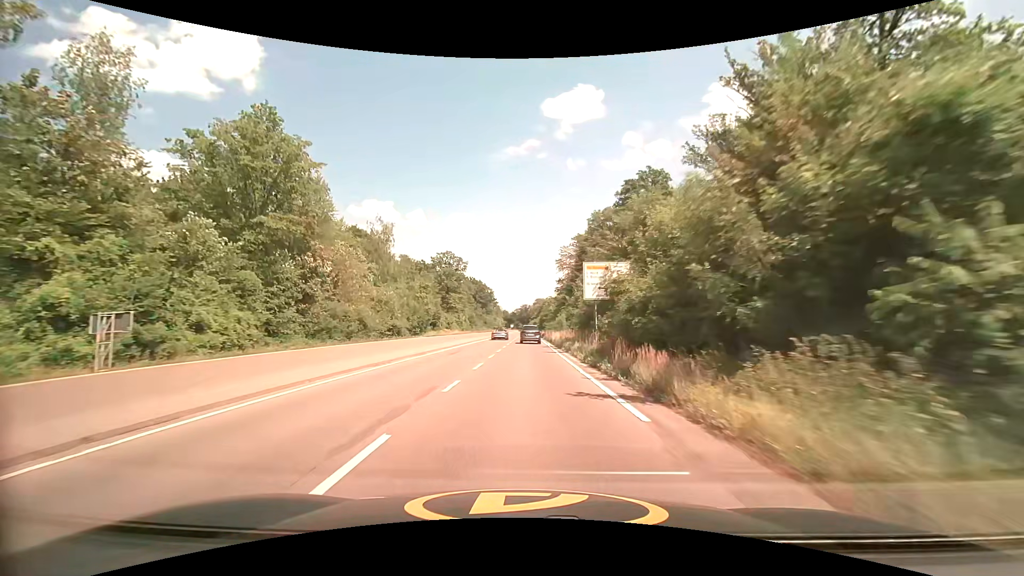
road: trunk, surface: asphalt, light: Day
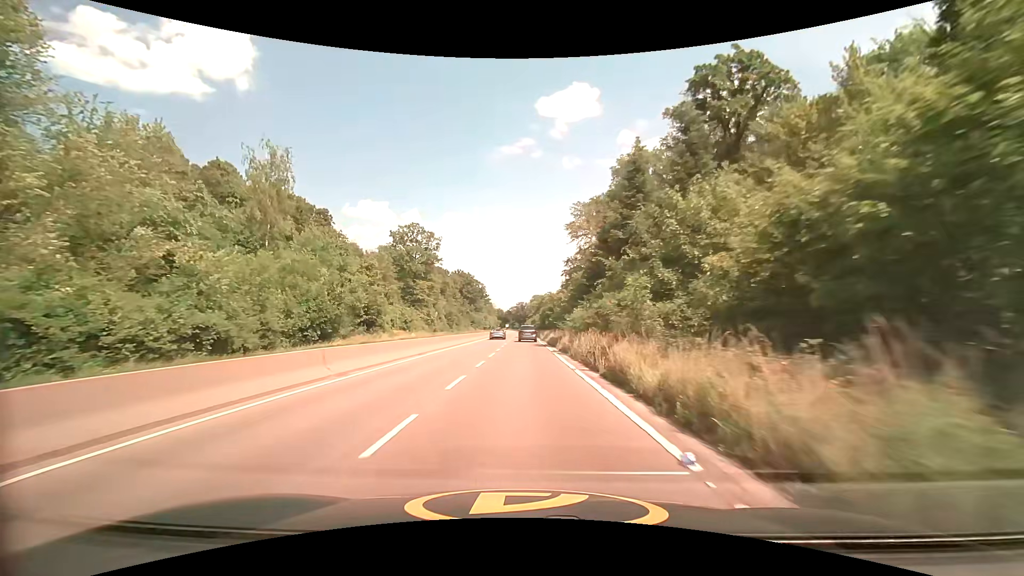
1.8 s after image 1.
(+0.2, +35.4) m; 0°
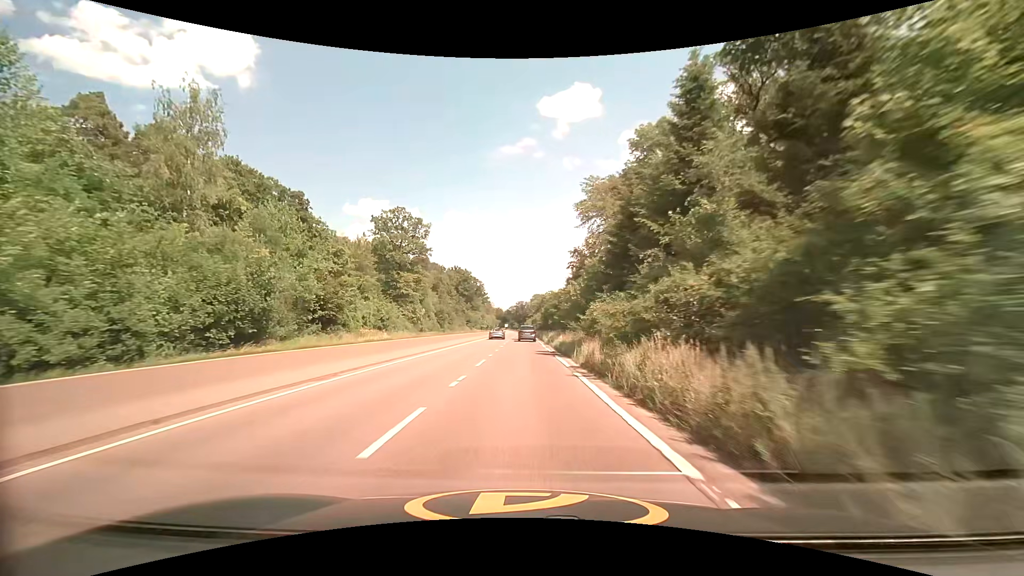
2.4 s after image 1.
(0.0, +11.8) m; 0°
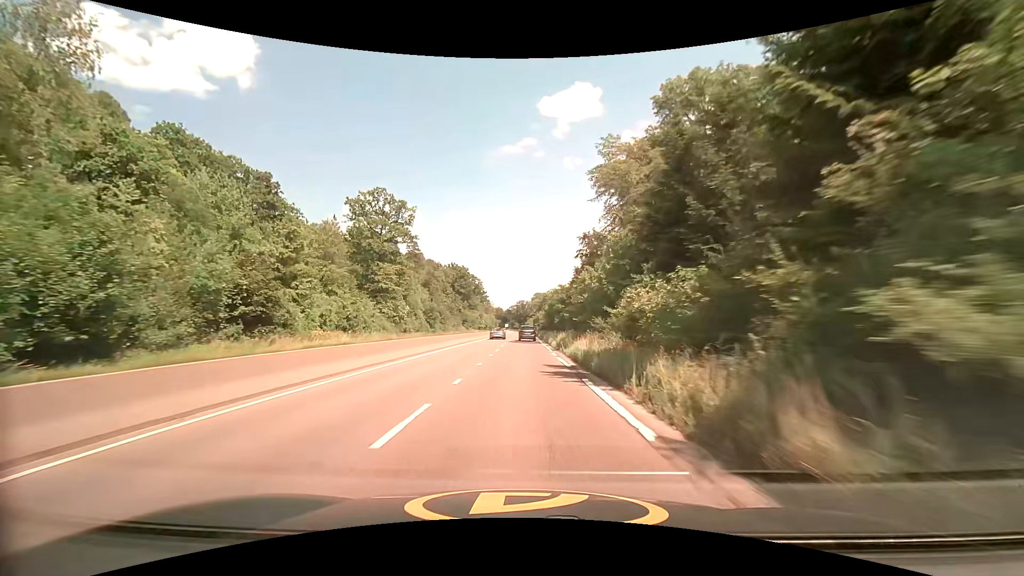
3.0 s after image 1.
(0.0, +11.8) m; 0°
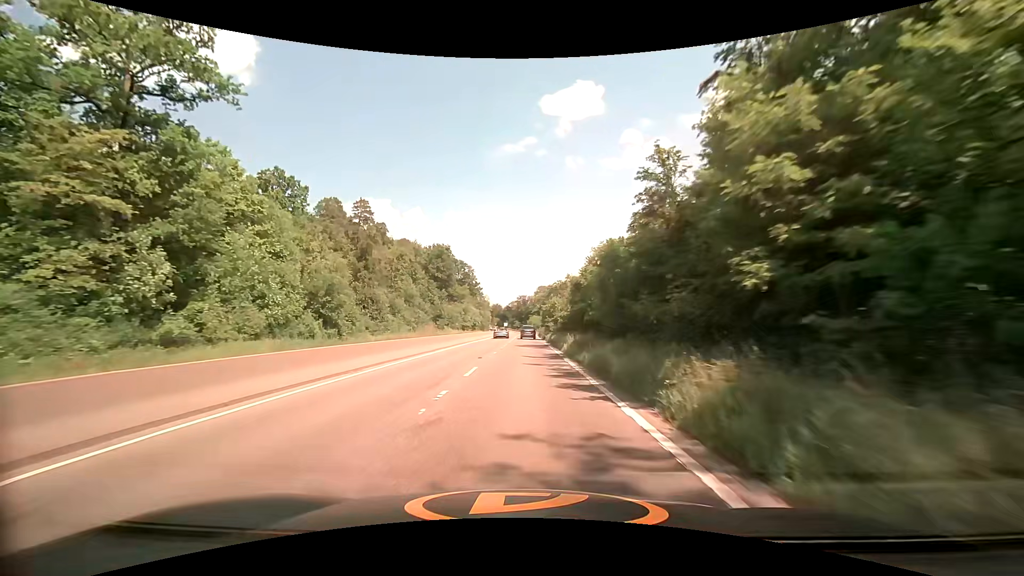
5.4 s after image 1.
(-0.1, +47.2) m; 0°
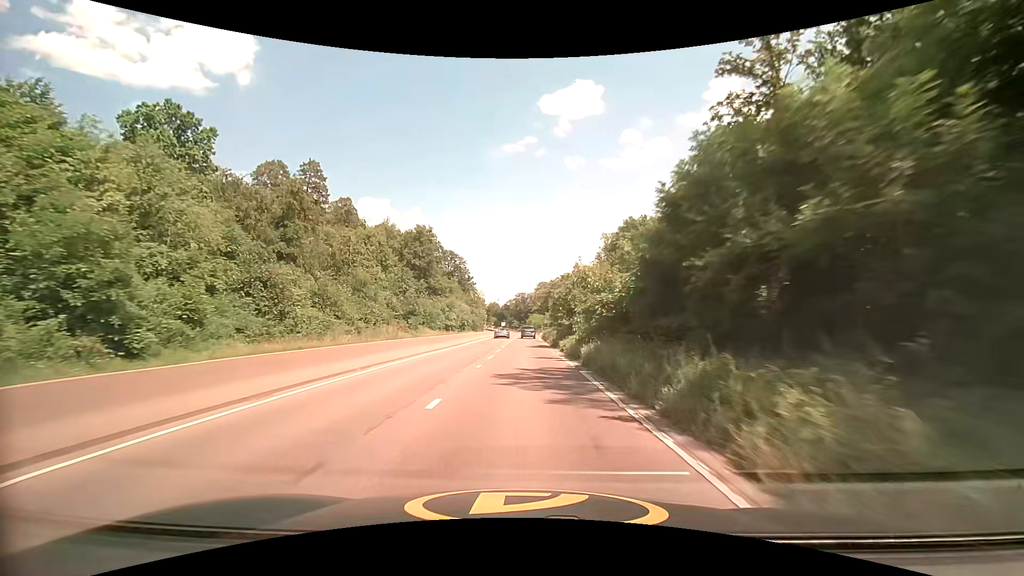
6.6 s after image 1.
(0.0, +23.6) m; 0°
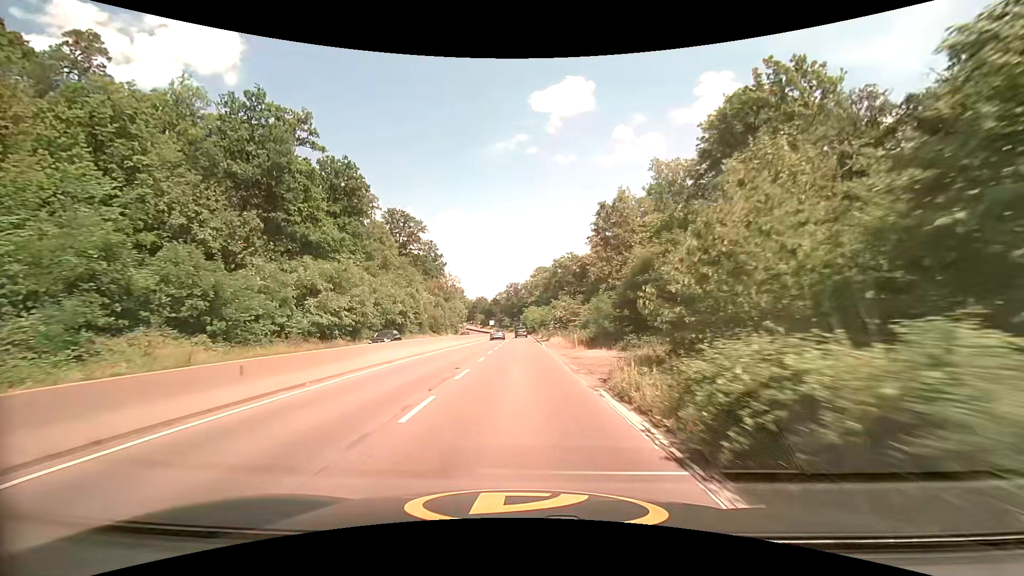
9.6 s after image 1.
(-0.1, +57.0) m; 0°
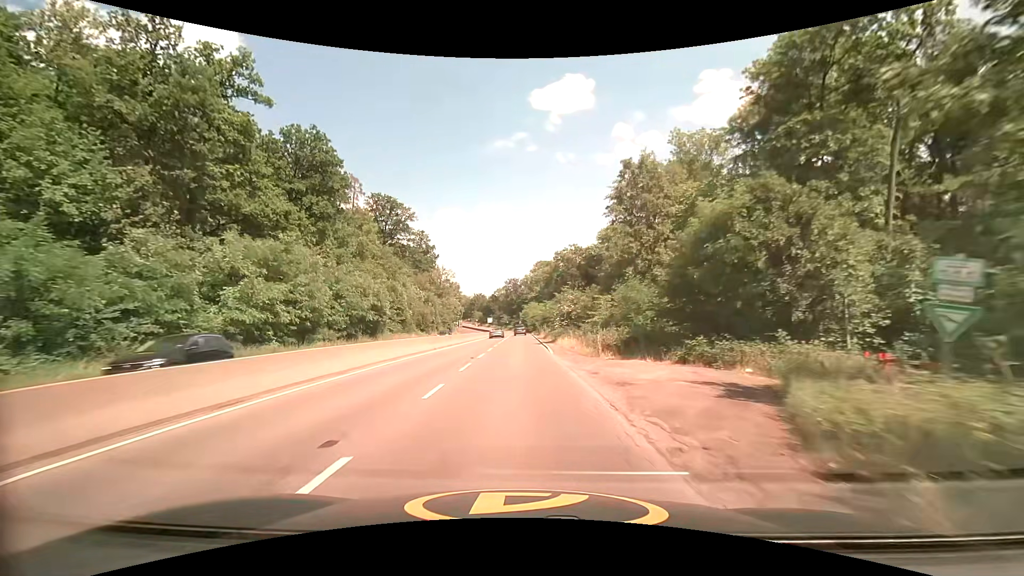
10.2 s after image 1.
(+0.1, +10.5) m; +1°
(0, +10) (0, +20) (0, +30) (-1, +40) (-1, +50) (-1, +60) (-1, +70) (-2, +80) (-2, +90) (-2, +100) m
